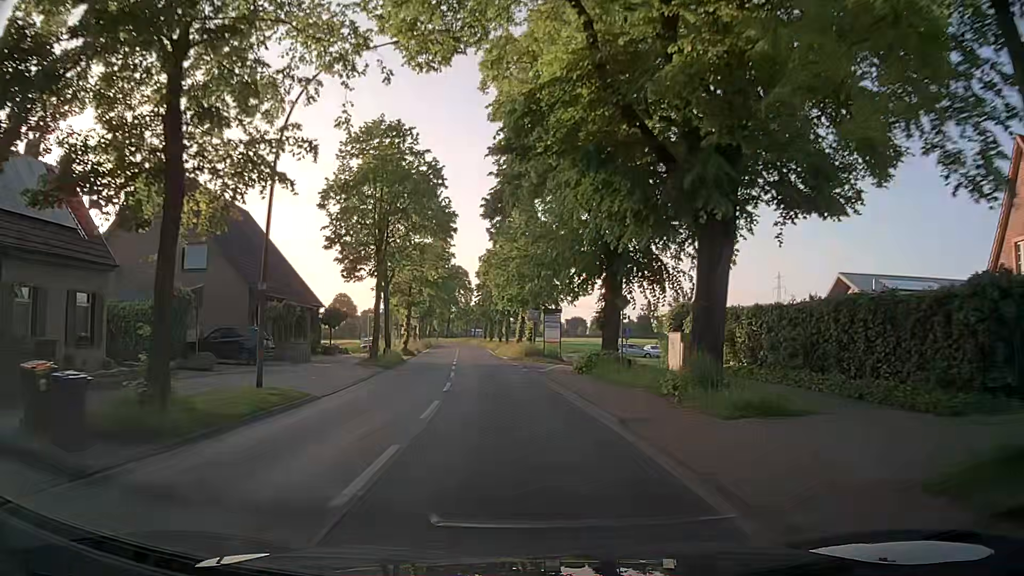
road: secondary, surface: asphalt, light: Day
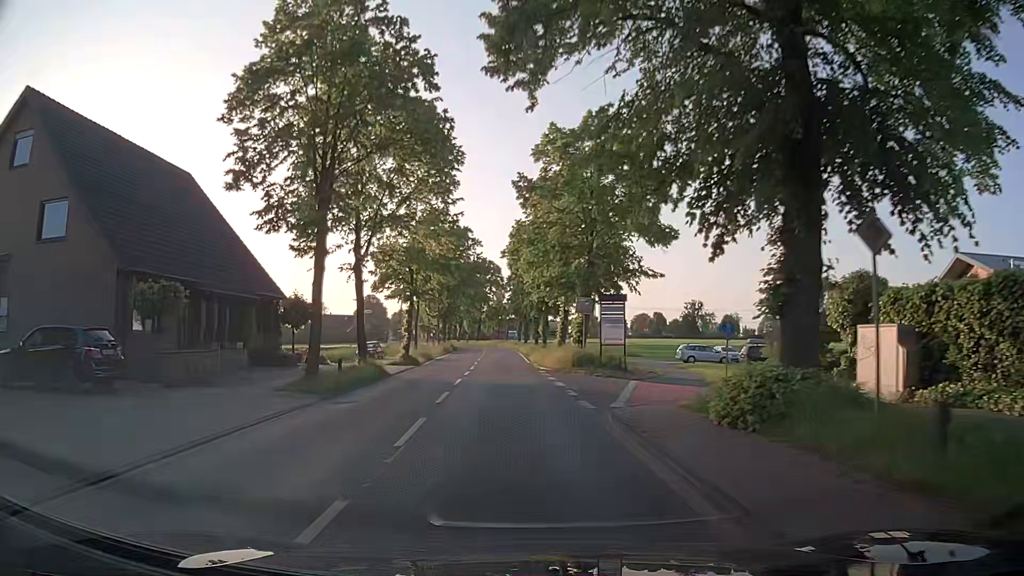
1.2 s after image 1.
(-0.4, +14.9) m; -3°
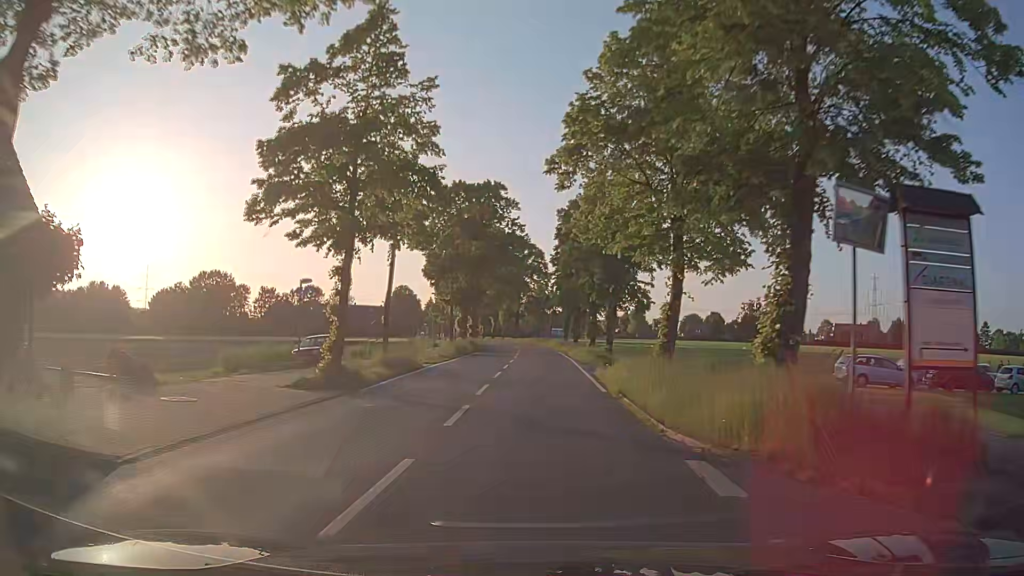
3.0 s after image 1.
(-0.8, +22.5) m; -3°
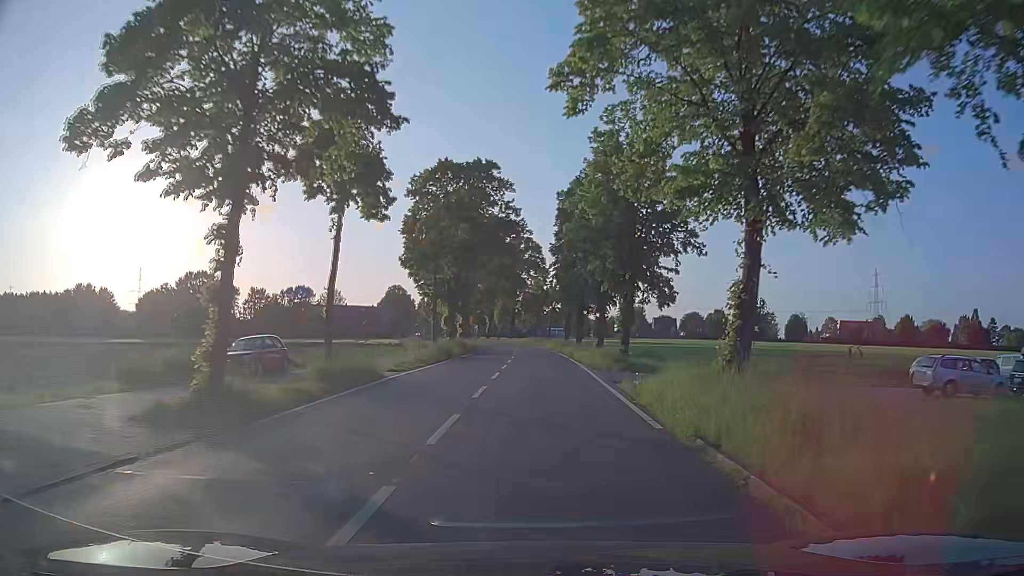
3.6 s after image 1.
(0.0, +7.6) m; 0°
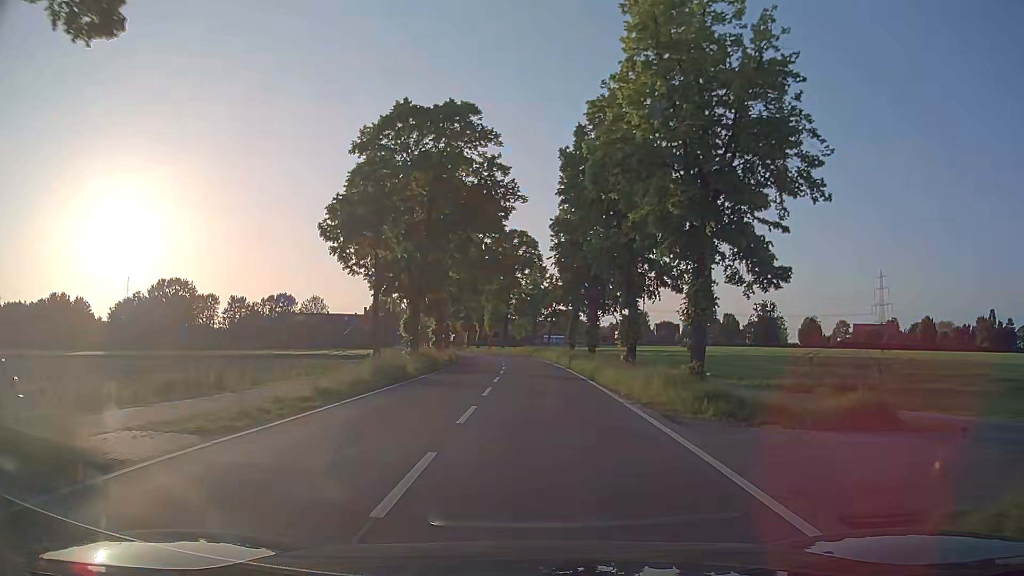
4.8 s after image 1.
(+0.1, +15.2) m; +1°
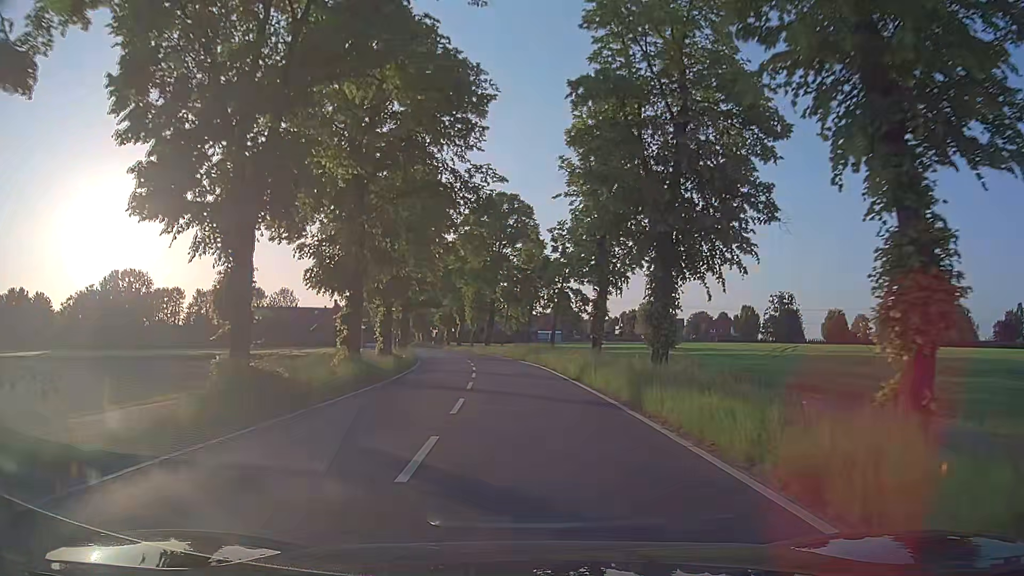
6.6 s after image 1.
(-0.2, +22.8) m; 0°
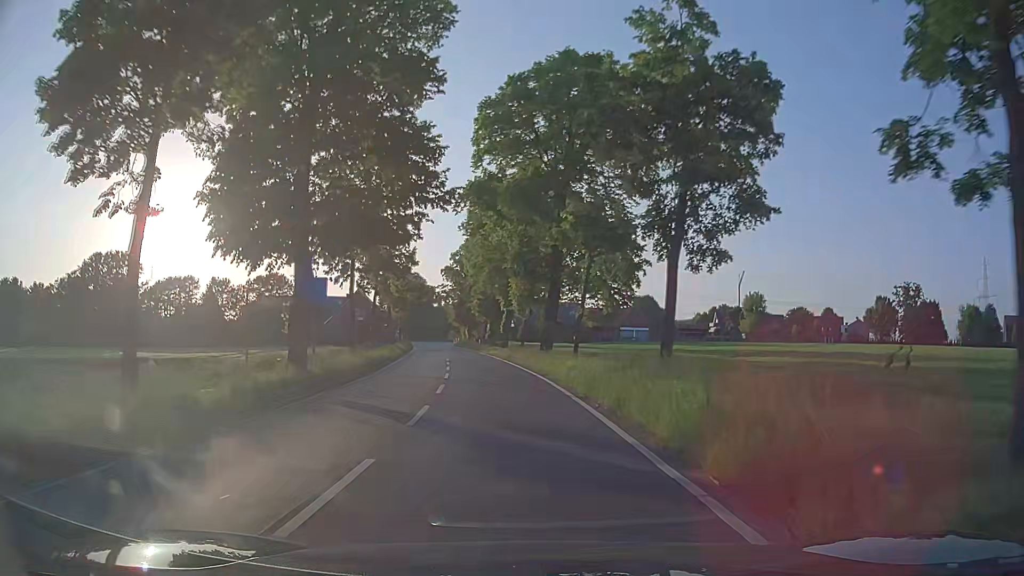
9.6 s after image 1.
(-1.4, +38.1) m; -6°
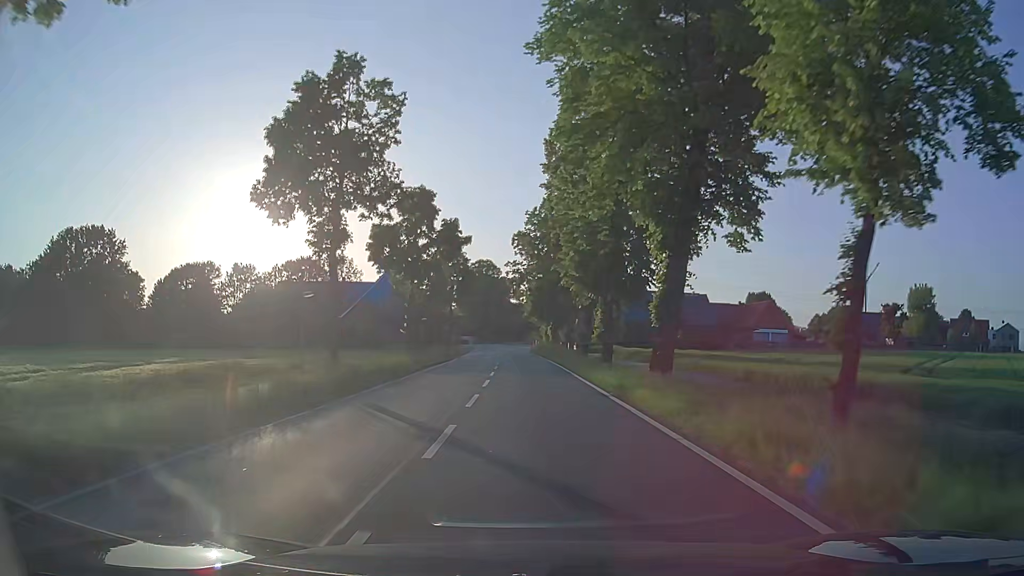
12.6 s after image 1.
(-3.2, +38.9) m; -6°
